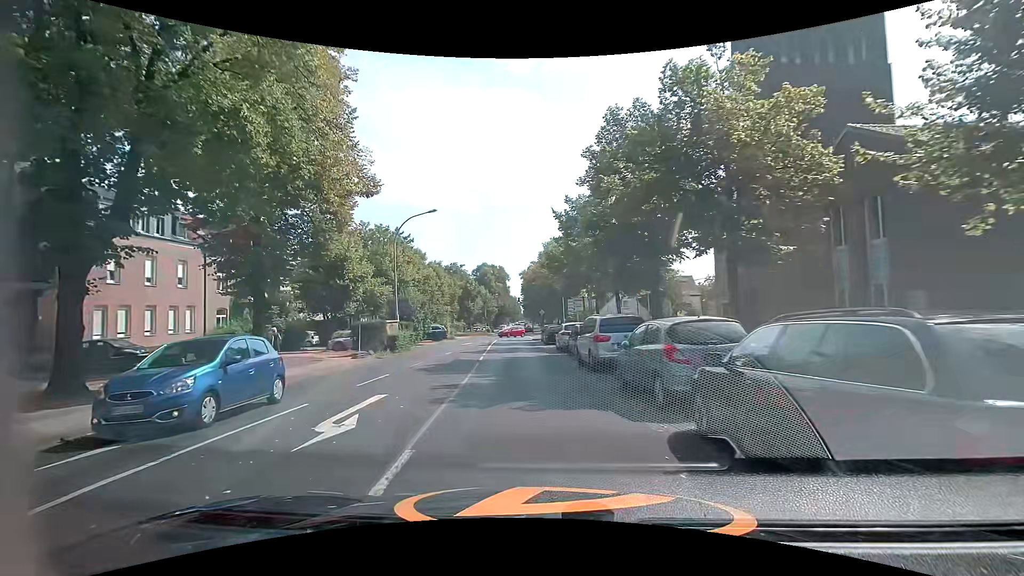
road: secondary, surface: asphalt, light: Day
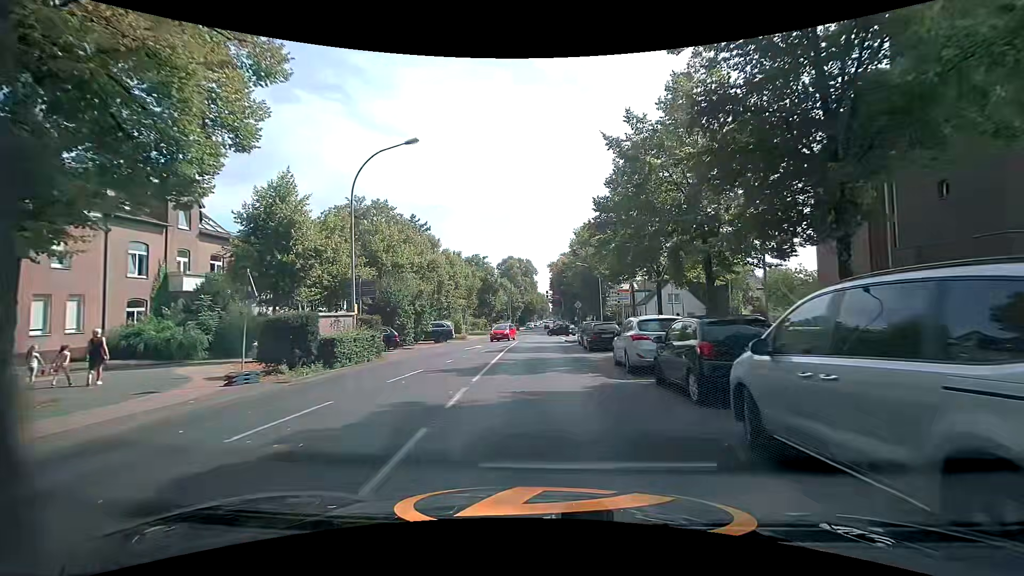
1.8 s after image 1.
(-0.6, +12.8) m; -4°
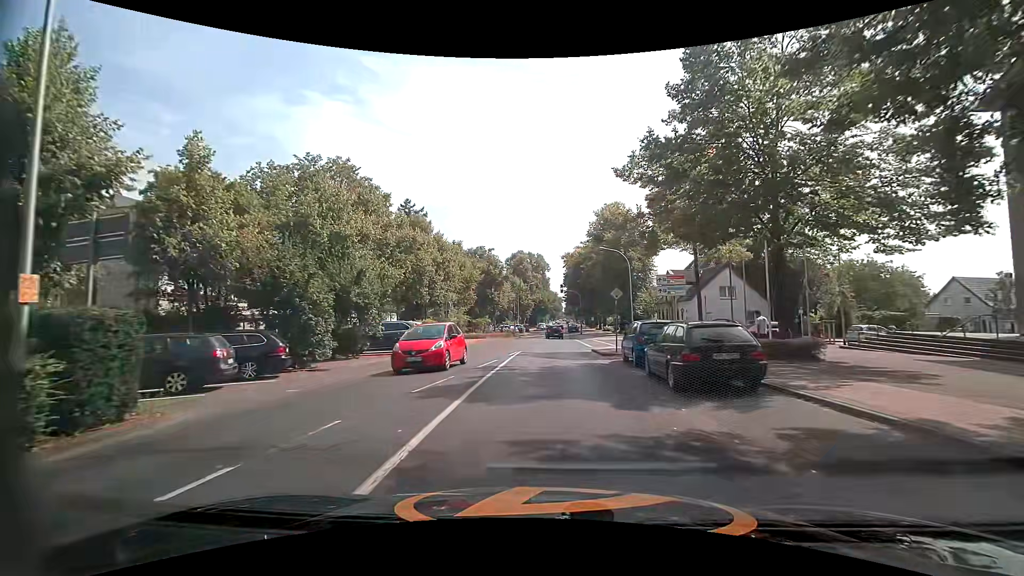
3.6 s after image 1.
(-0.2, +14.1) m; -1°
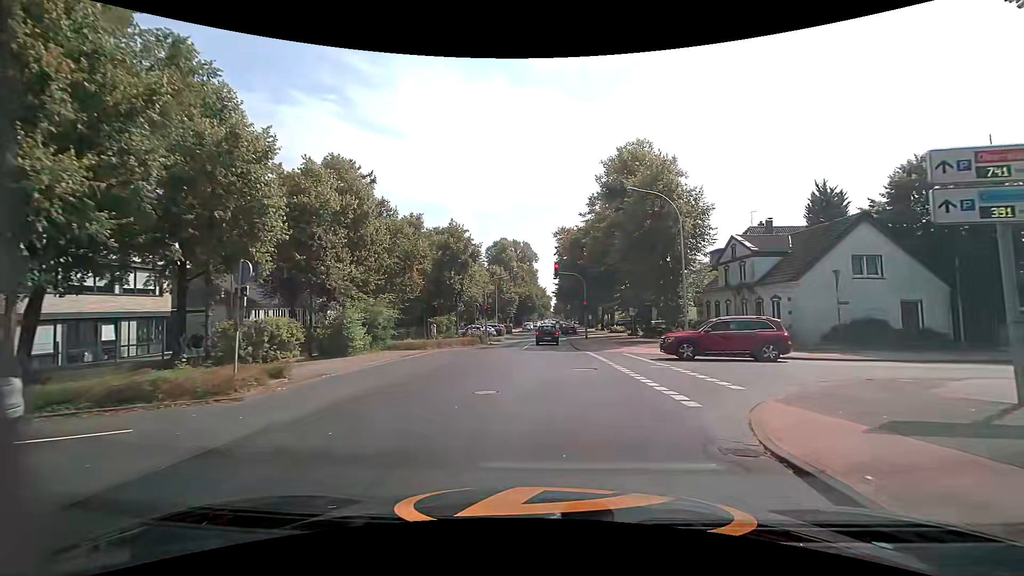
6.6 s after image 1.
(-0.1, +23.0) m; 0°
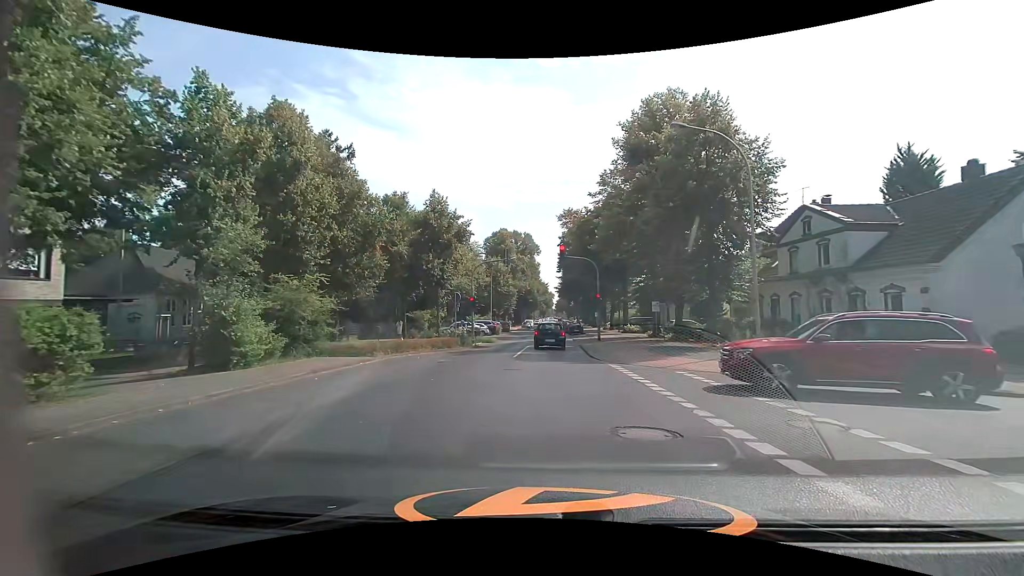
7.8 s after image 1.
(0.0, +9.4) m; 0°
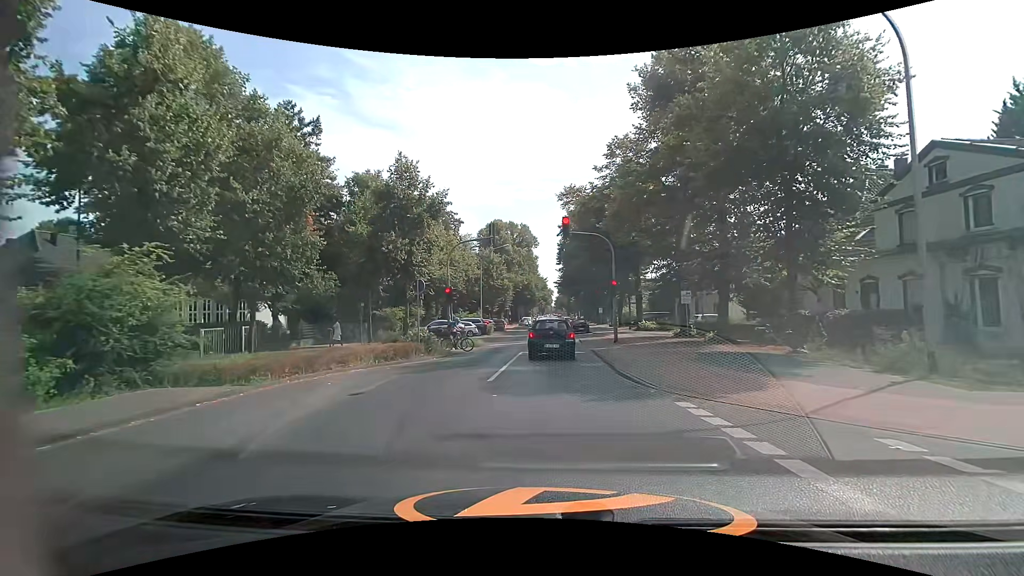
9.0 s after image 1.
(+0.1, +8.5) m; +1°
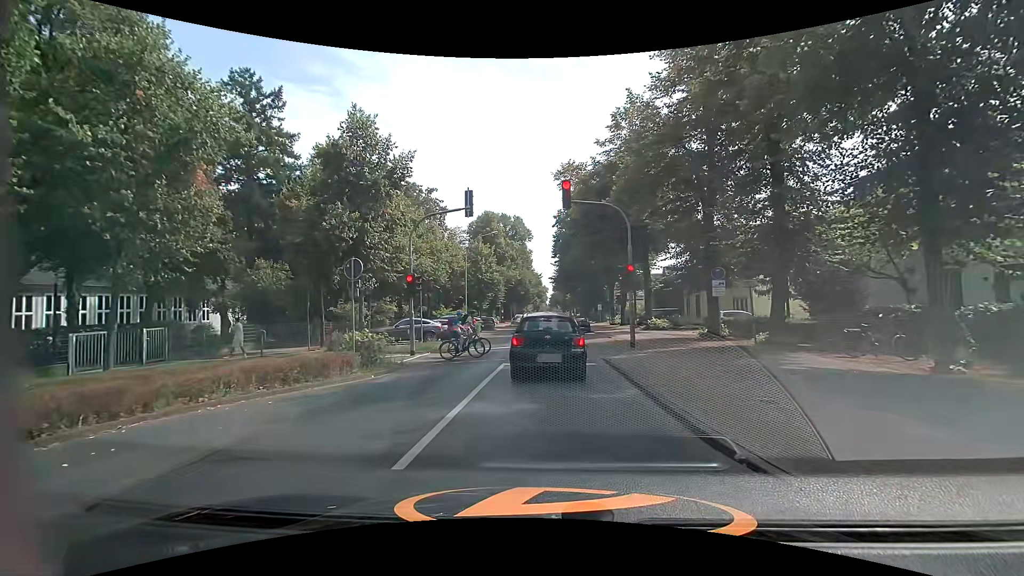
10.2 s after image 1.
(0.0, +6.4) m; 0°
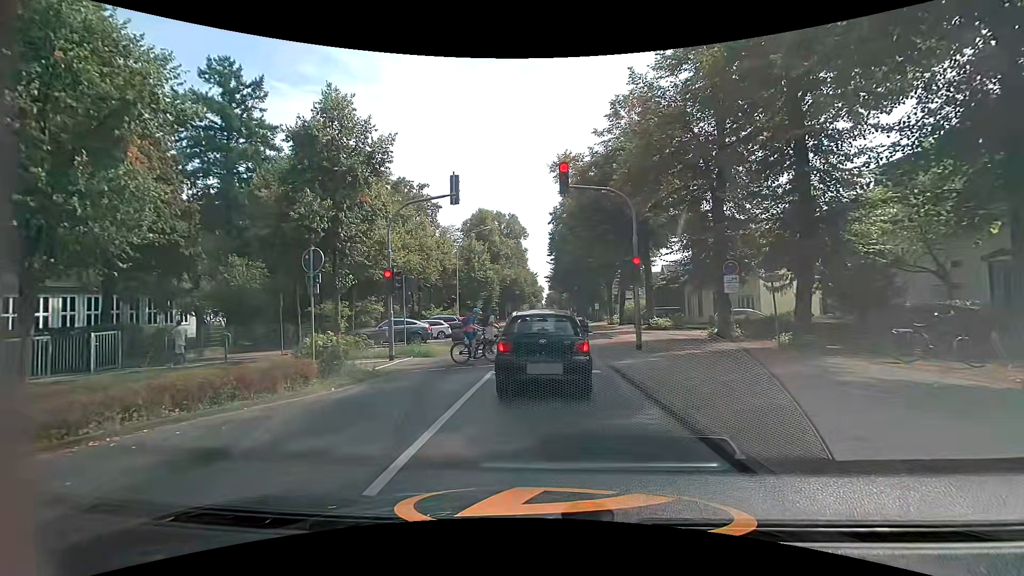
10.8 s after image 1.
(0.0, +2.1) m; +1°
(0, +10) (0, +20) (0, +30) (0, +40) (0, +50) (0, +60) (0, +70) (0, +80) (0, +90) (0, +100) m
